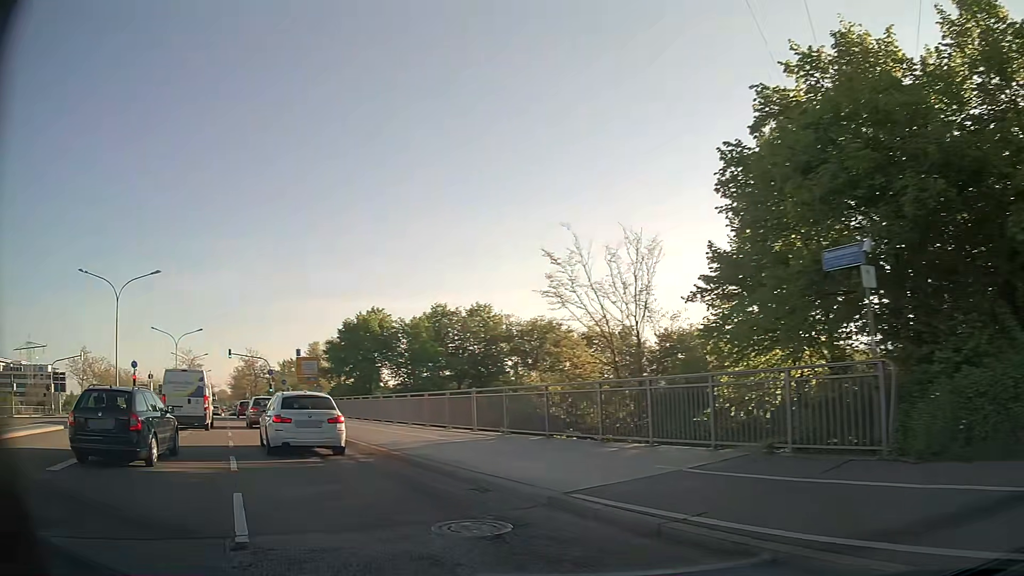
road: primary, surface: asphalt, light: Day
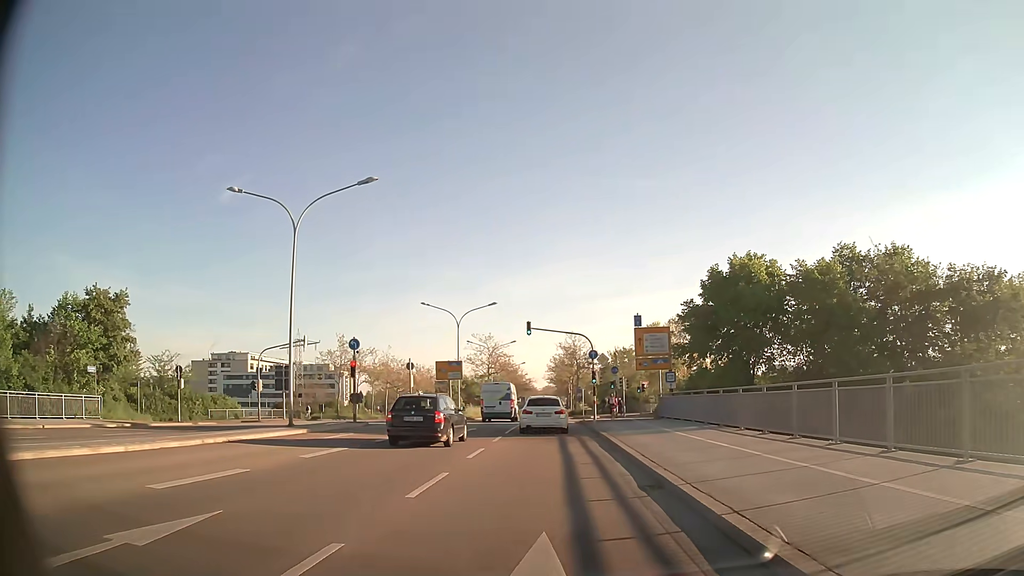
(-7.5, +20.5) m; -27°
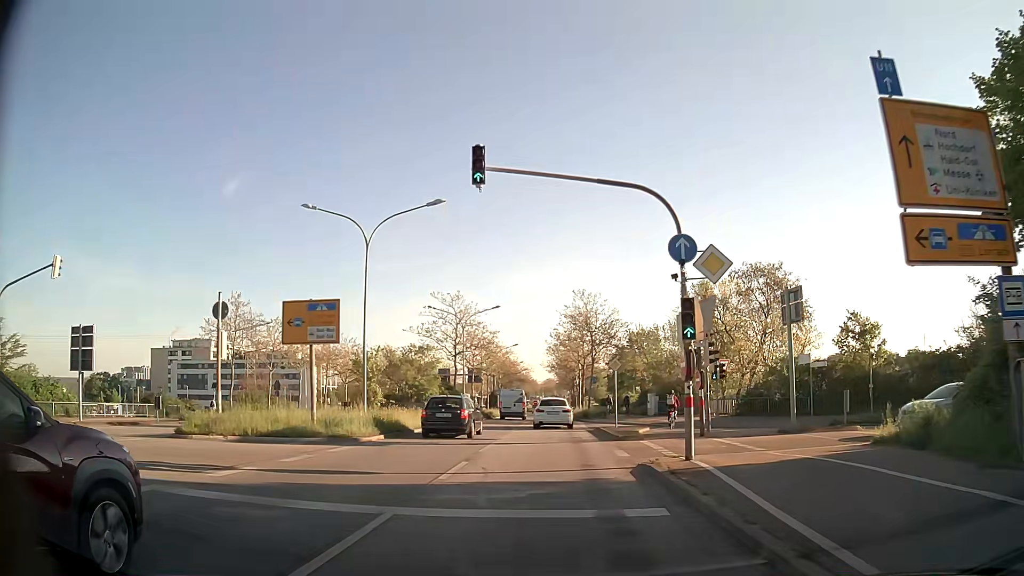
(-0.3, +29.8) m; -1°
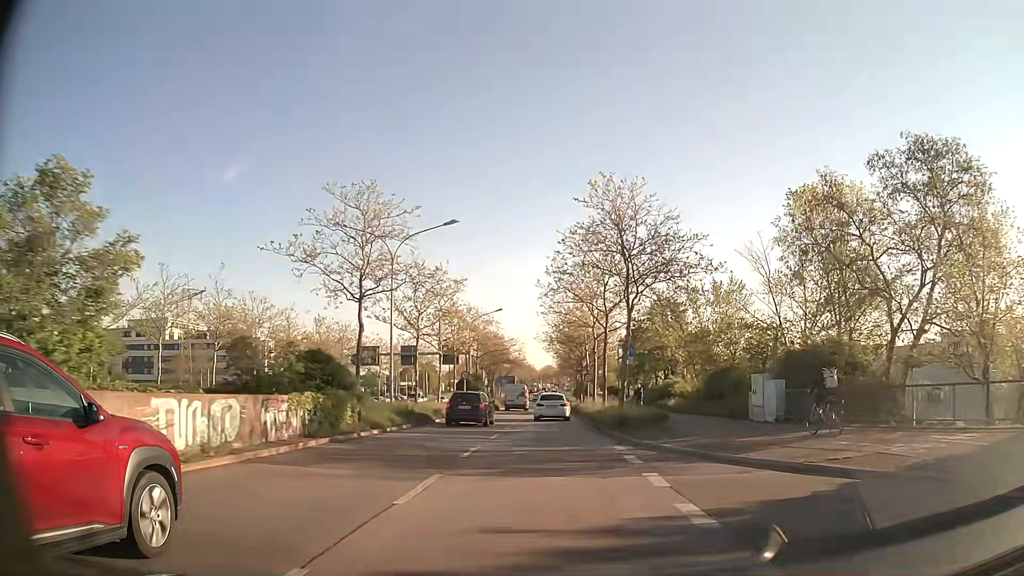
(+0.2, +27.2) m; +1°
(0, +10) (0, +20) (0, +30) (0, +40) (0, +50) (0, +60) (0, +70) (0, +80) (0, +90) (0, +100) m
